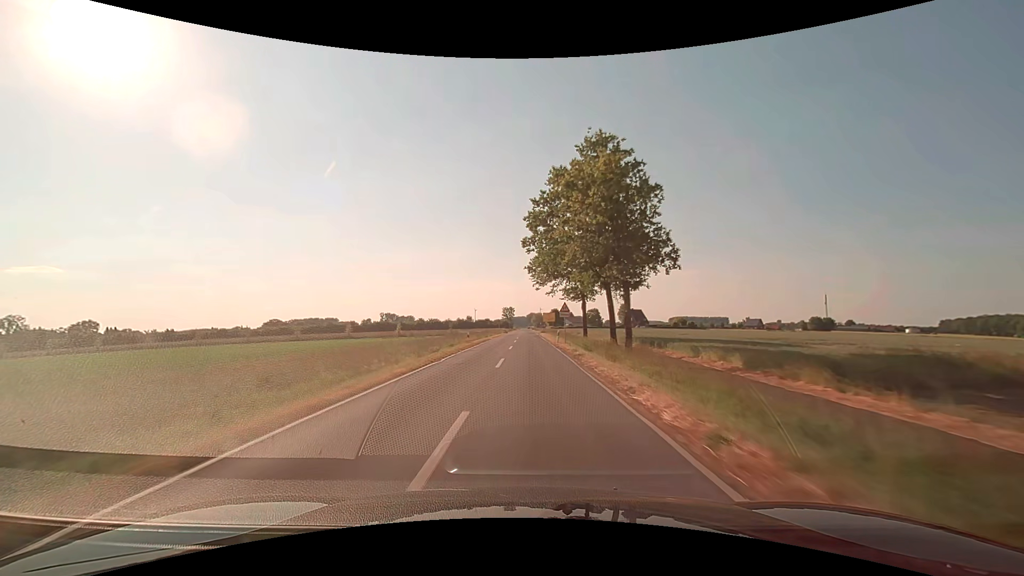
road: secondary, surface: asphalt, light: Day
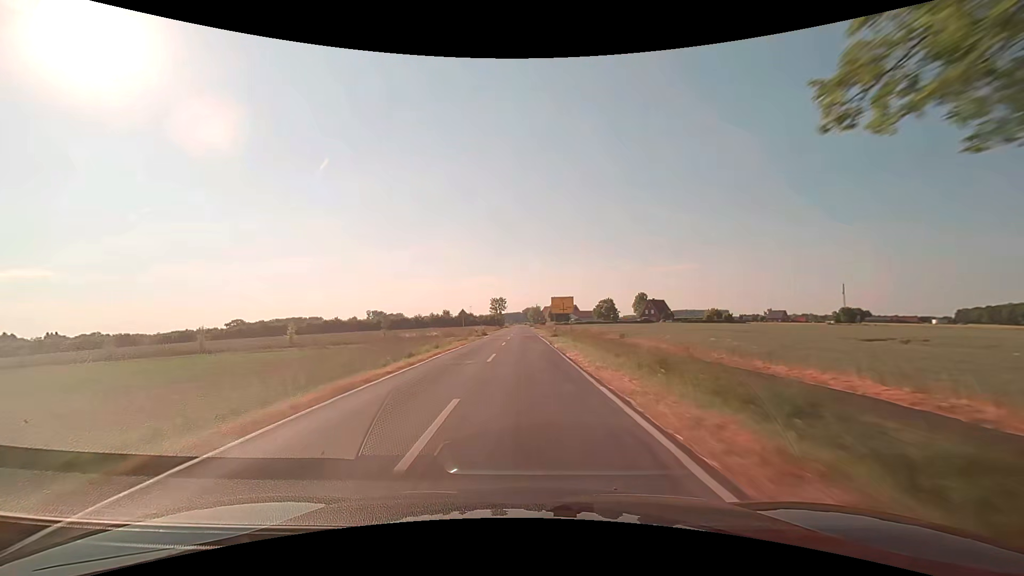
(+0.5, +47.2) m; +1°
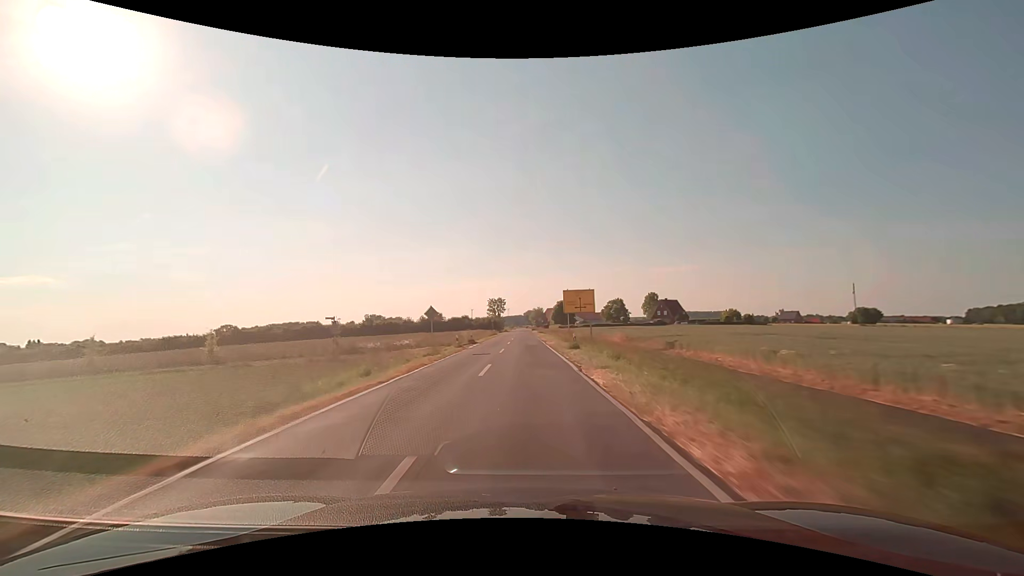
(0.0, +15.3) m; 0°
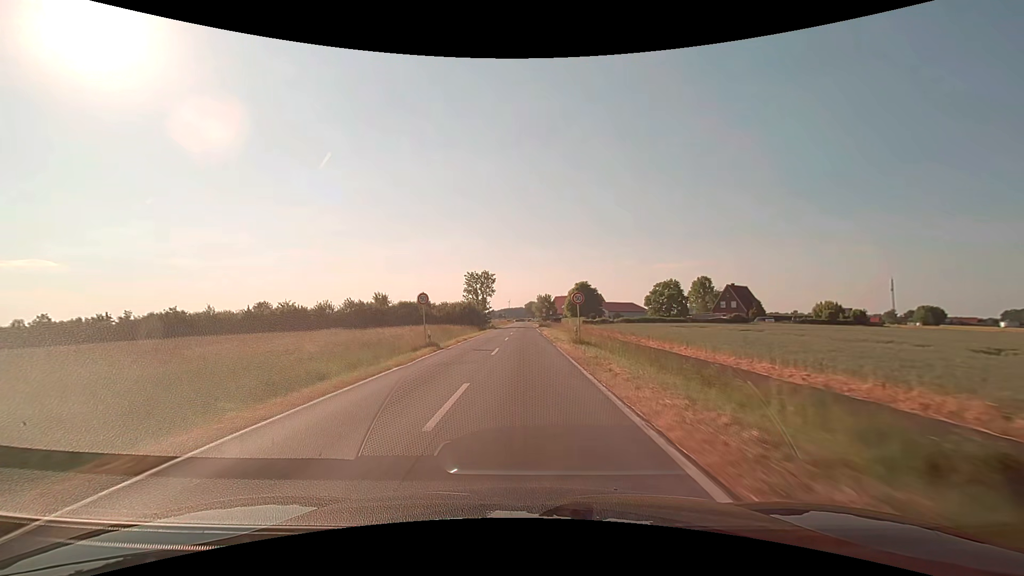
(0.0, +54.6) m; 0°
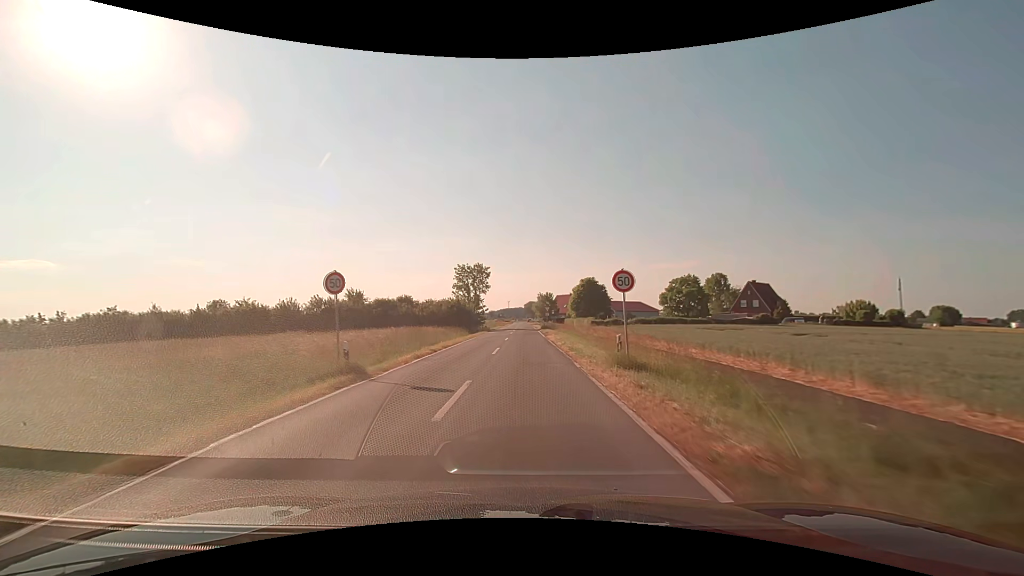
(0.0, +11.3) m; 0°
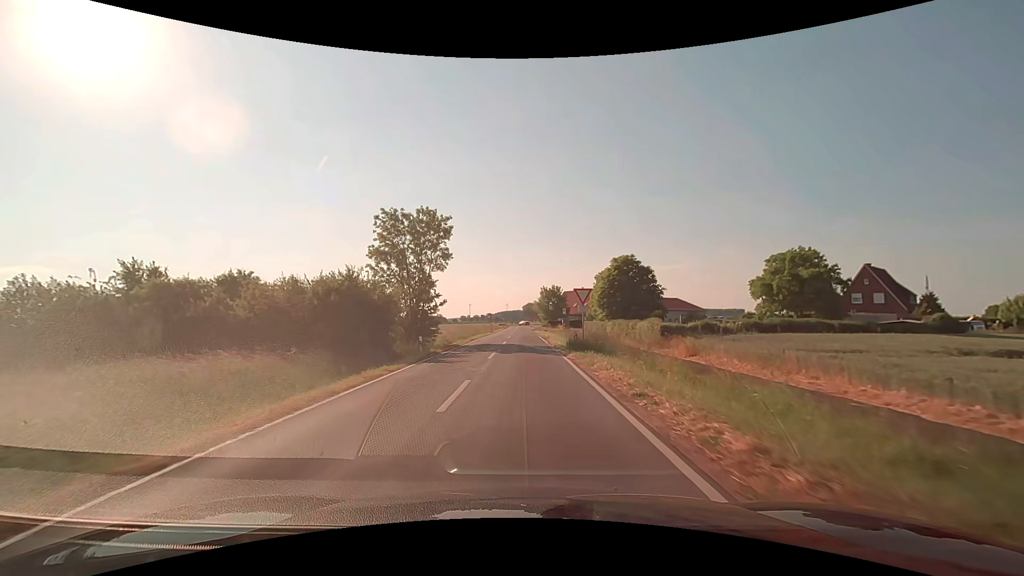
(+0.1, +36.5) m; 0°
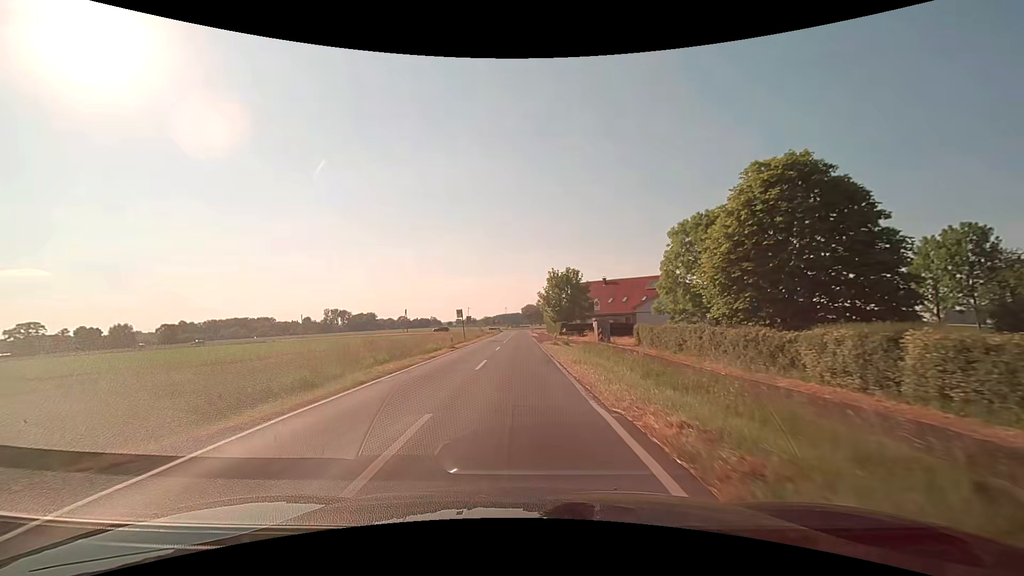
(0.0, +38.4) m; 0°
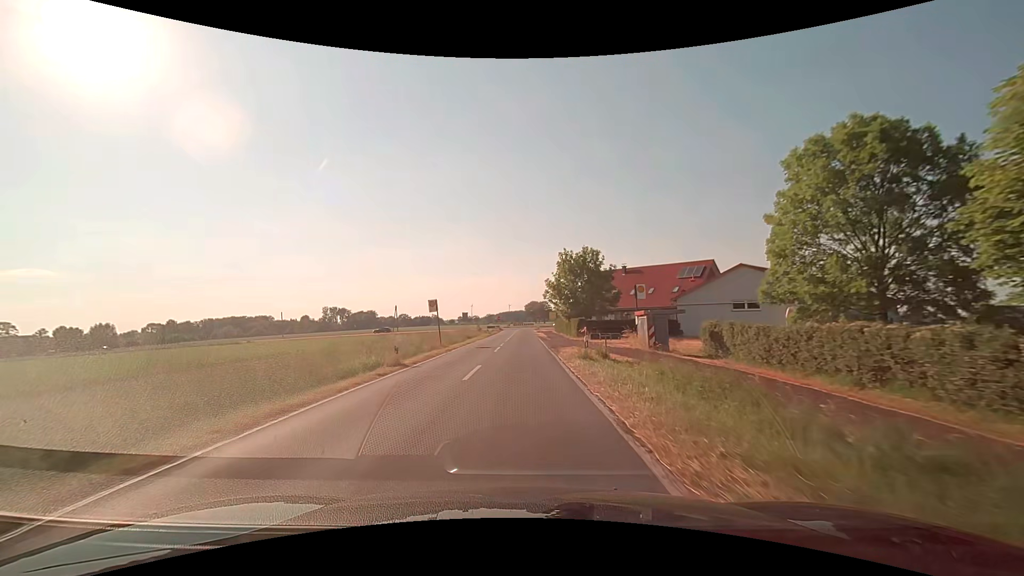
(0.0, +15.6) m; -1°
(0, +10) (0, +20) (0, +30) (0, +40) (0, +50) (0, +60) (0, +70) (0, +80) (0, +90) (+1, +100) m
